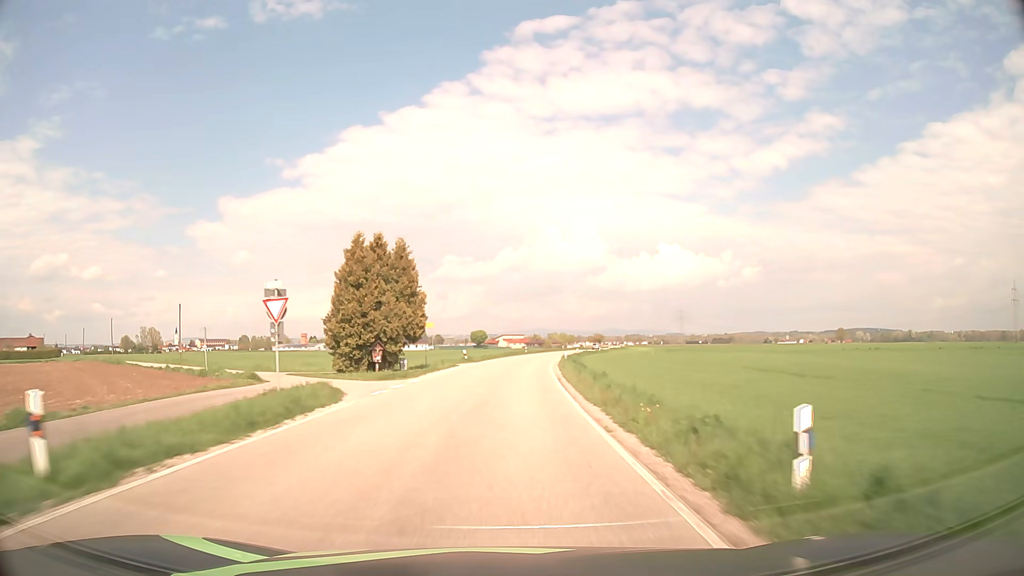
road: secondary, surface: asphalt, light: Day
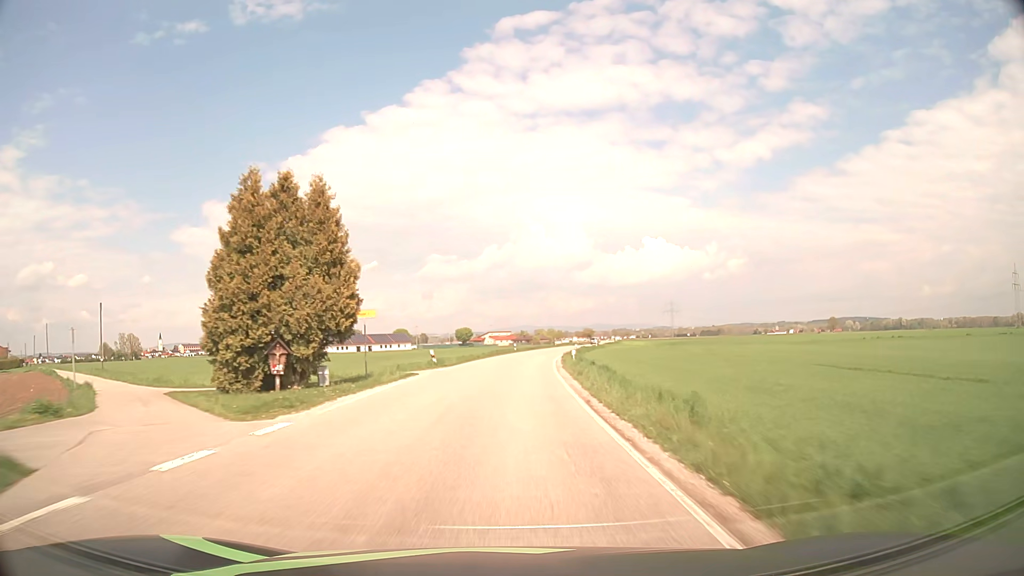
(+0.1, +14.0) m; +1°
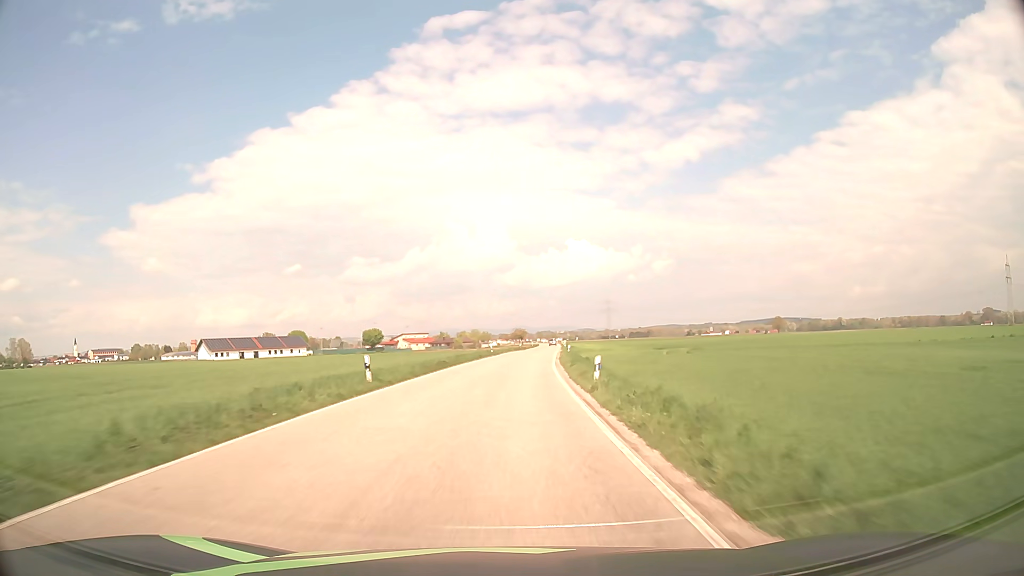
(+2.7, +56.1) m; +6°
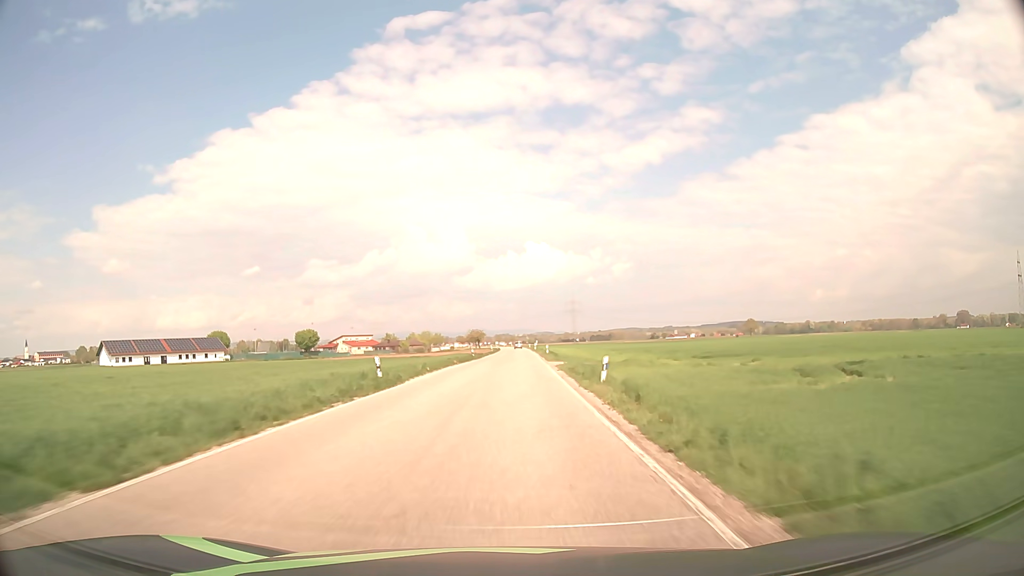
(+1.4, +42.3) m; +4°
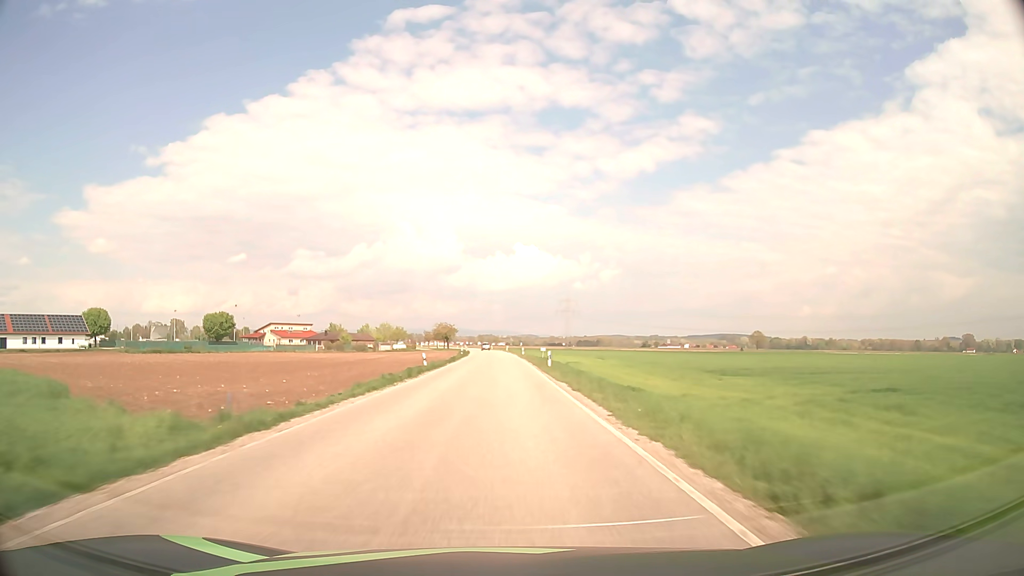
(+1.3, +70.8) m; +1°
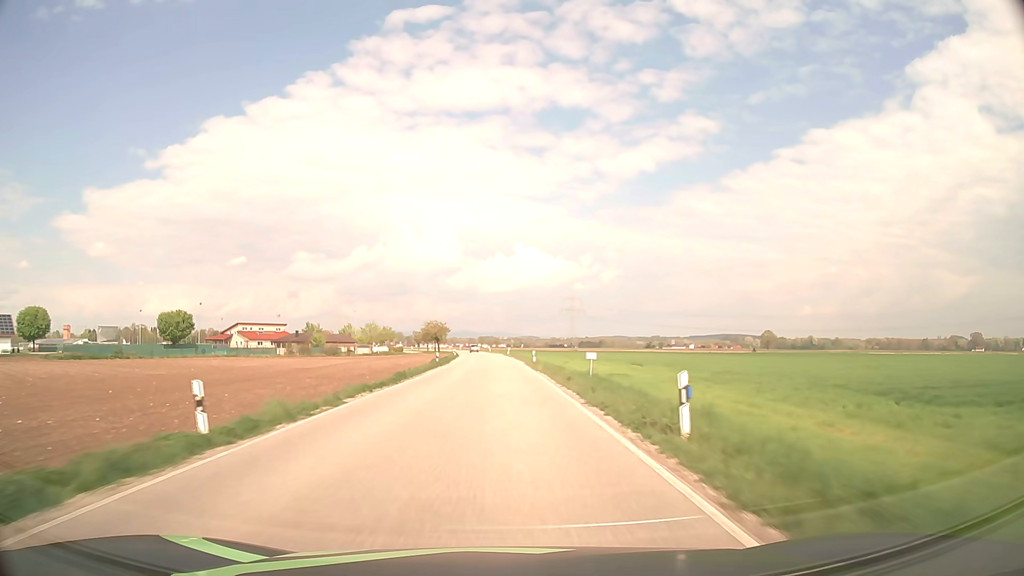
(0.0, +28.4) m; 0°
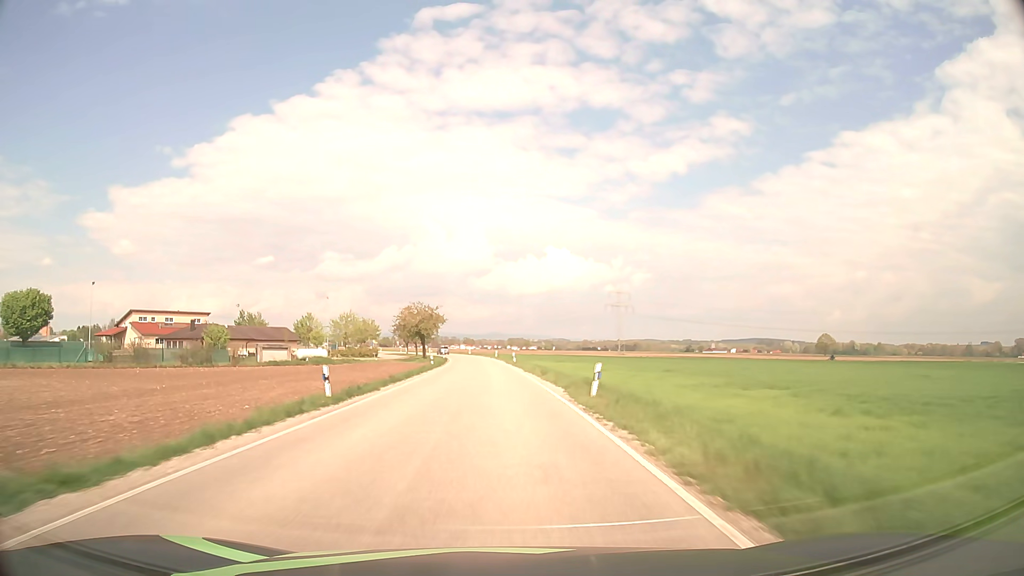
(-1.1, +70.9) m; -3°
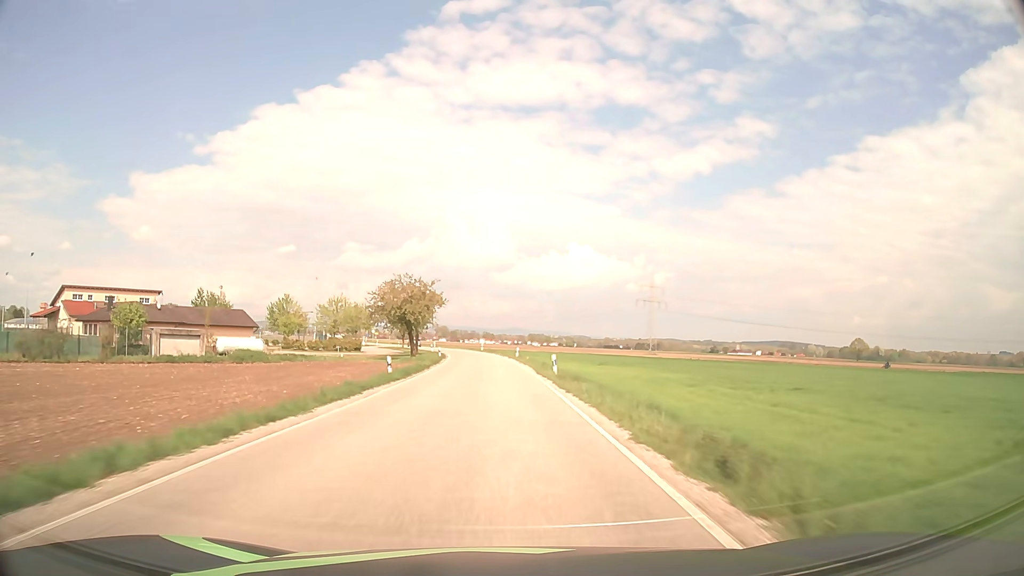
(-0.4, +28.3) m; -2°
(0, +10) (0, +20) (0, +30) (0, +40) (-1, +50) (-1, +60) (-2, +70) (-4, +80) (-5, +90) (-8, +99) m
